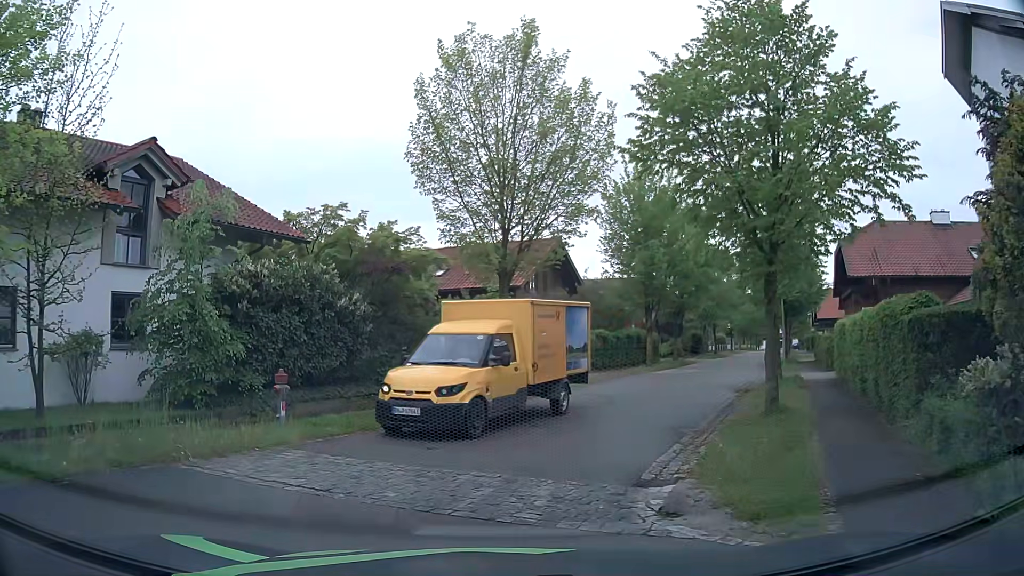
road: residential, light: Day
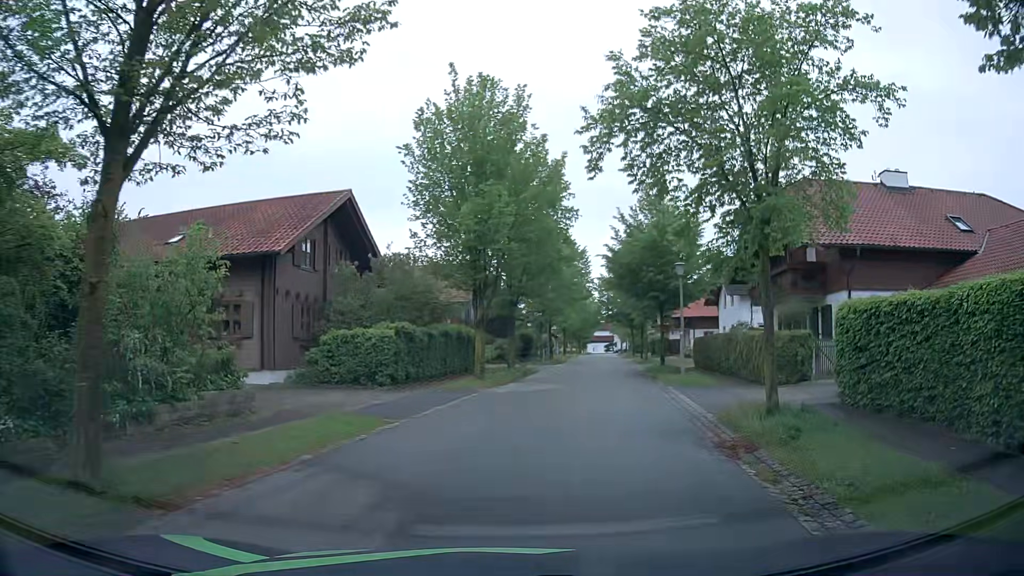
(+1.5, +12.1) m; +15°
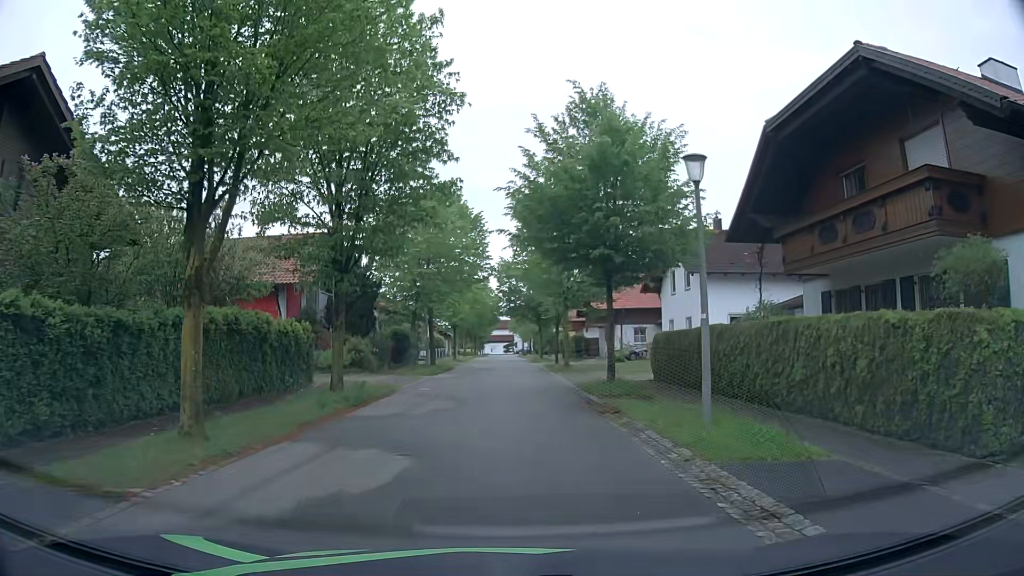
(+2.0, +14.3) m; +10°
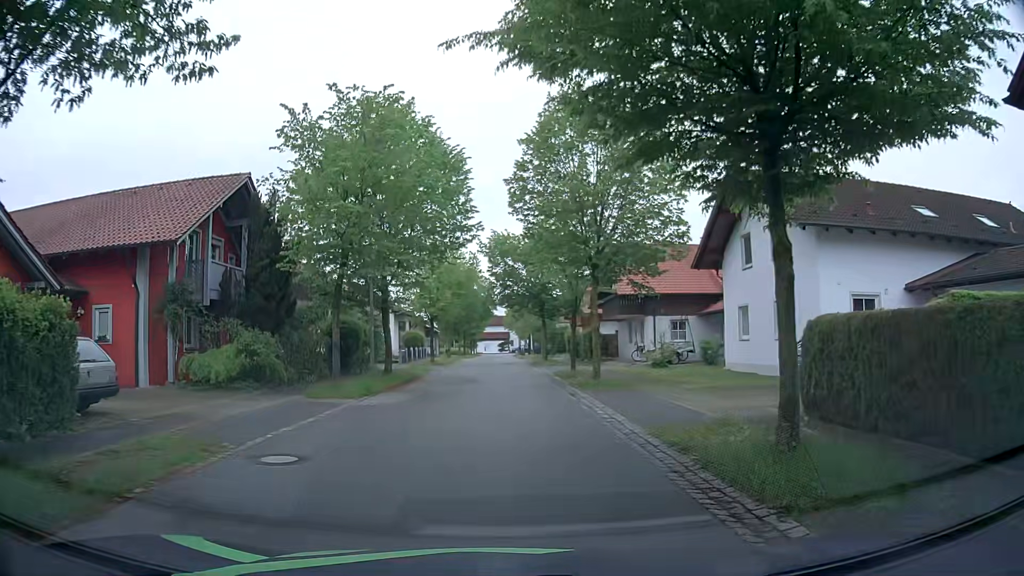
(+0.1, +12.9) m; +1°
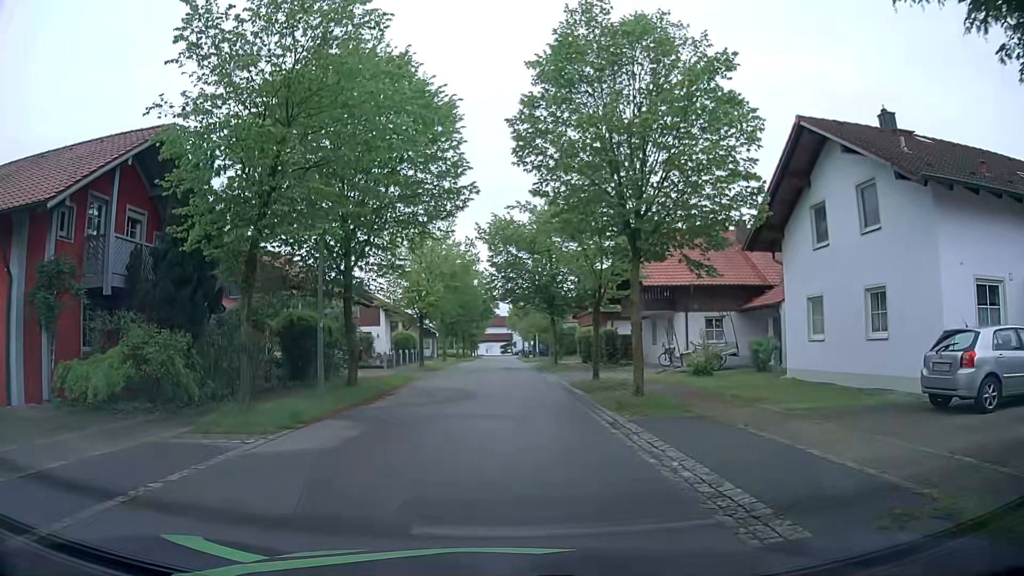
(-0.1, +6.3) m; +1°
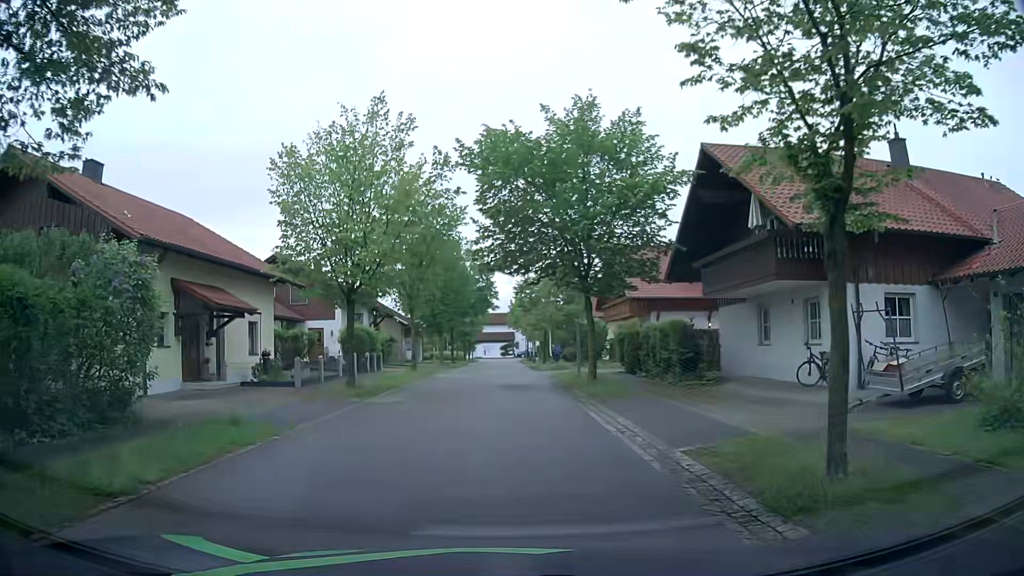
(-0.4, +16.1) m; -1°
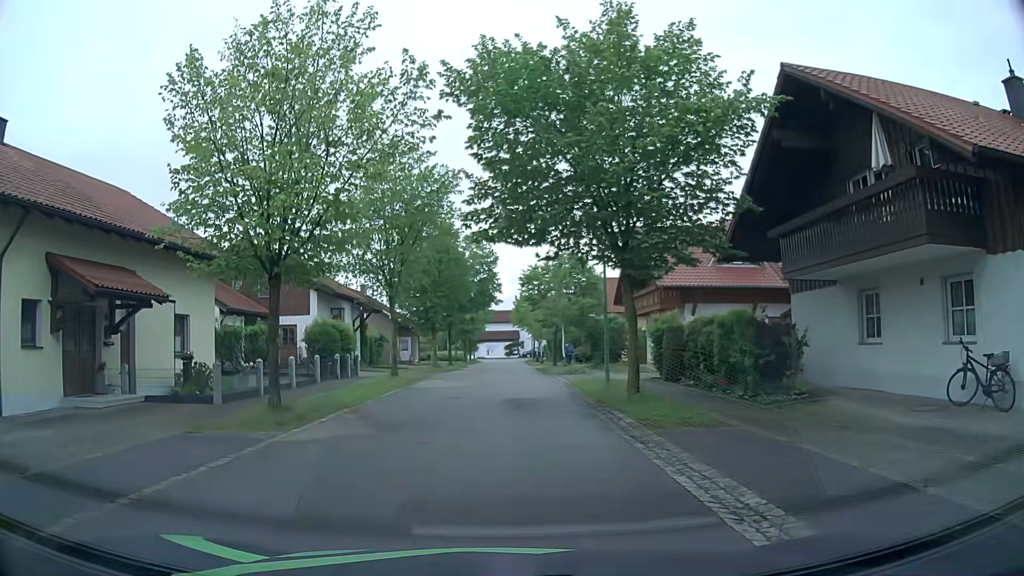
(-0.1, +6.6) m; -1°
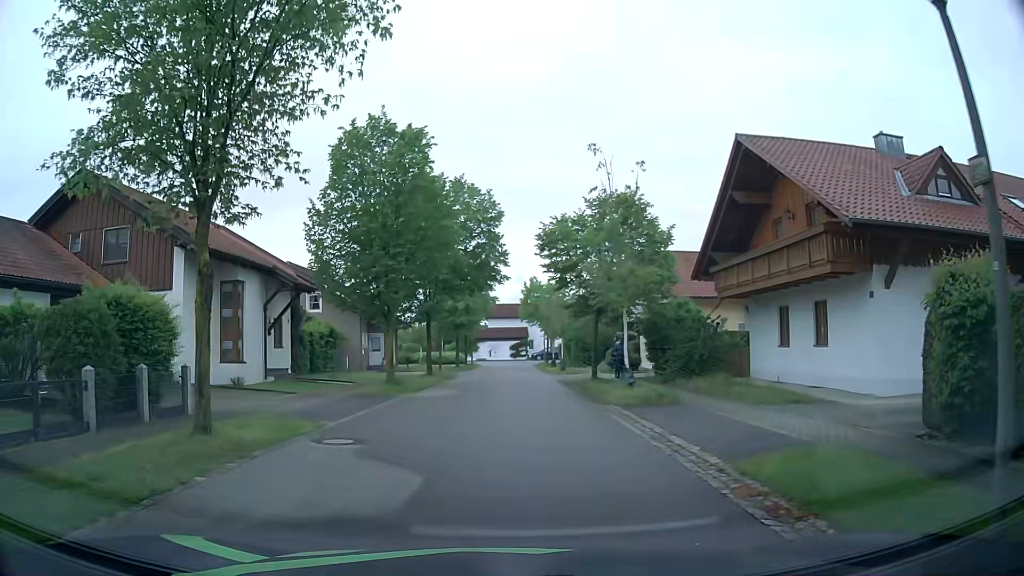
(-0.1, +16.8) m; -1°
(0, +10) (0, +20) (+1, +30) (+1, +40) (+1, +50) (+1, +60) (+2, +70) (-2, +79) (-12, +82) (-19, +89) m
